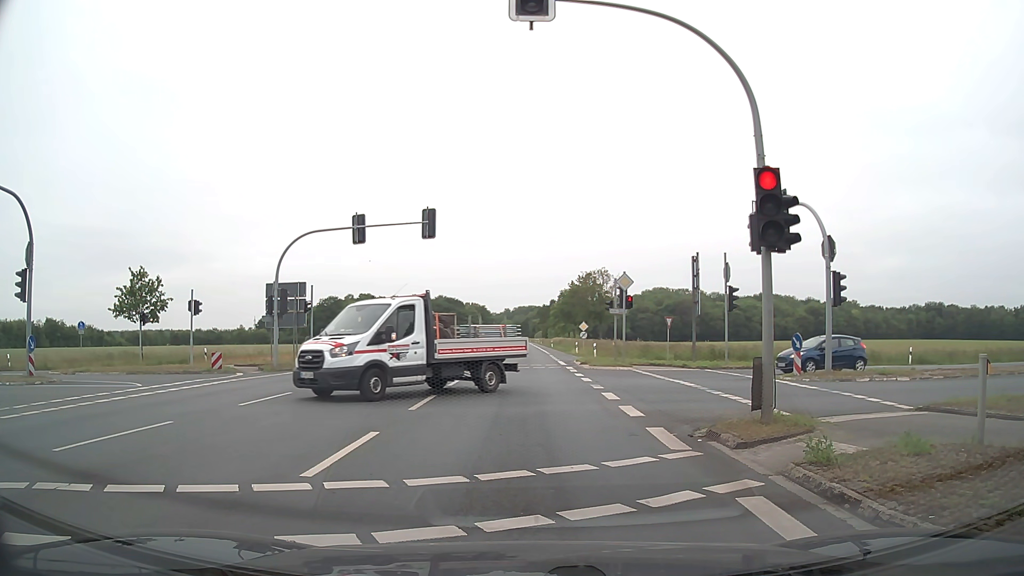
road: primary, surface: asphalt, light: Day
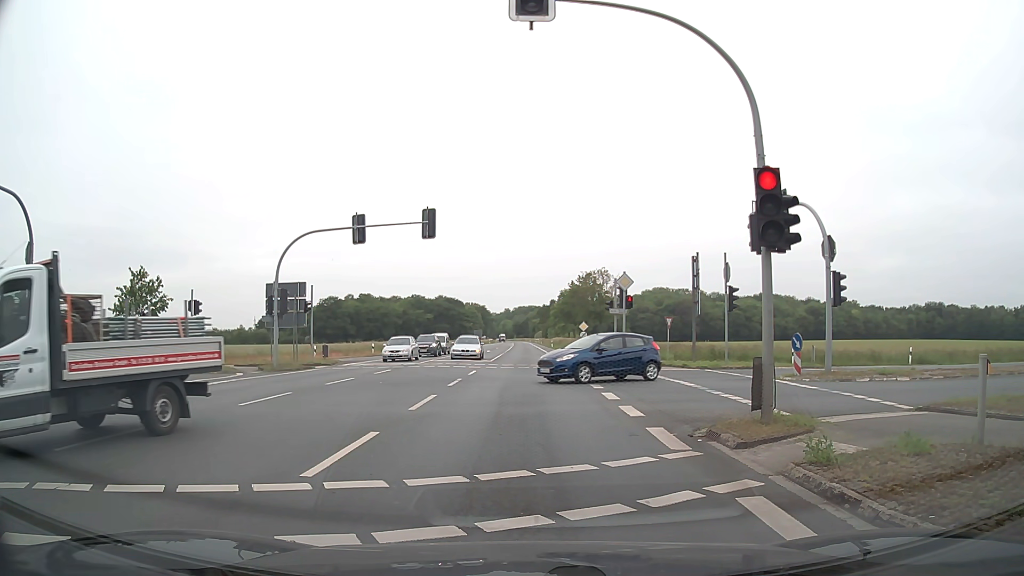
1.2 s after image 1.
(0.0, 0.0) m; 0°
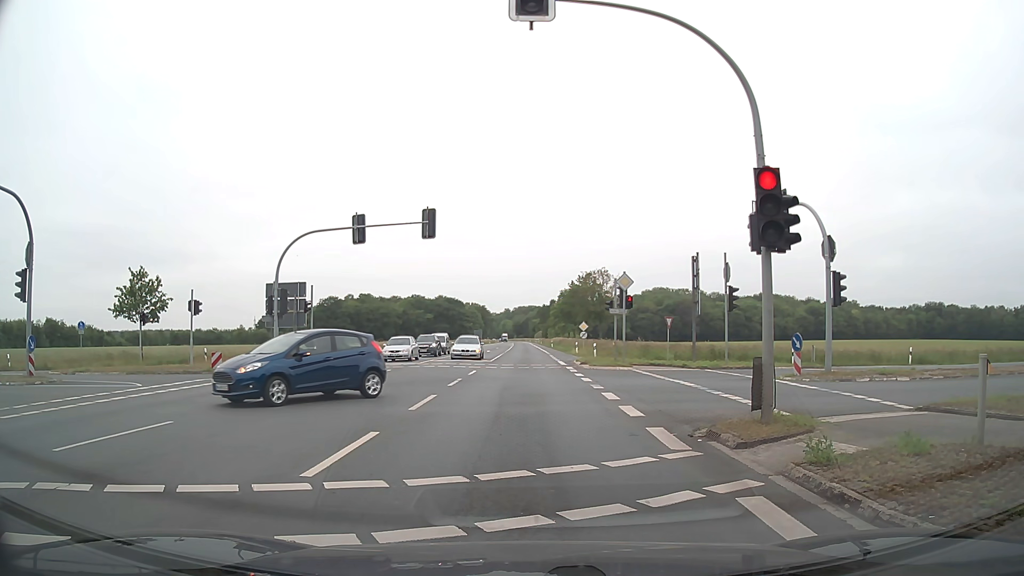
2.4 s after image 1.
(0.0, 0.0) m; 0°
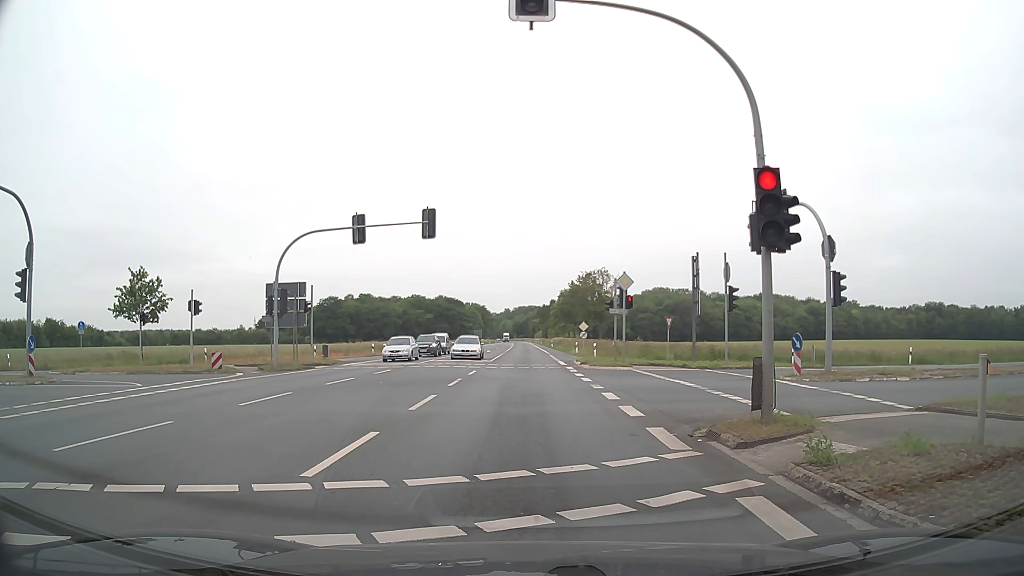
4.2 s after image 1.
(0.0, 0.0) m; 0°
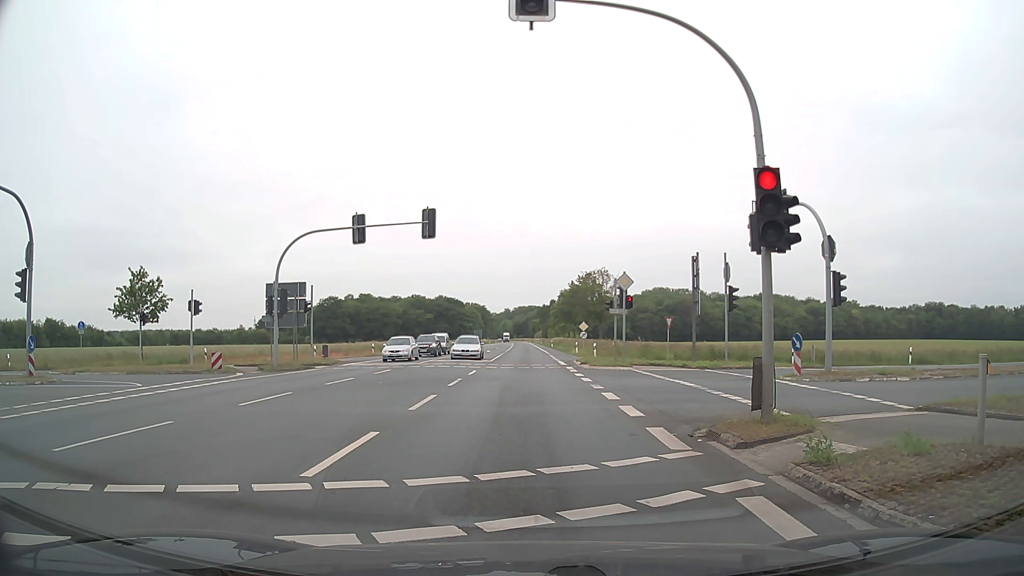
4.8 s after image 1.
(0.0, 0.0) m; 0°
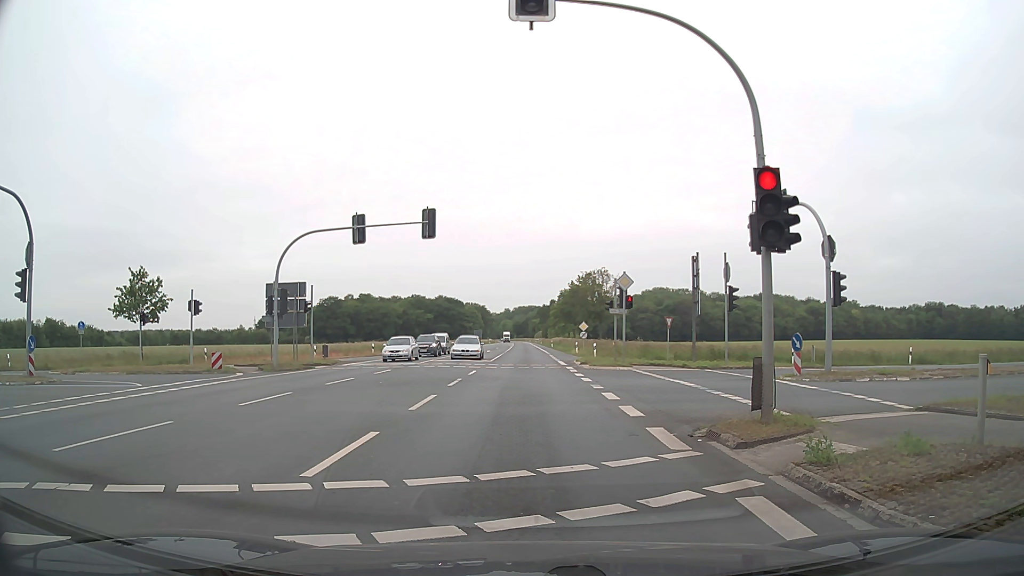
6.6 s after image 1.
(0.0, 0.0) m; 0°
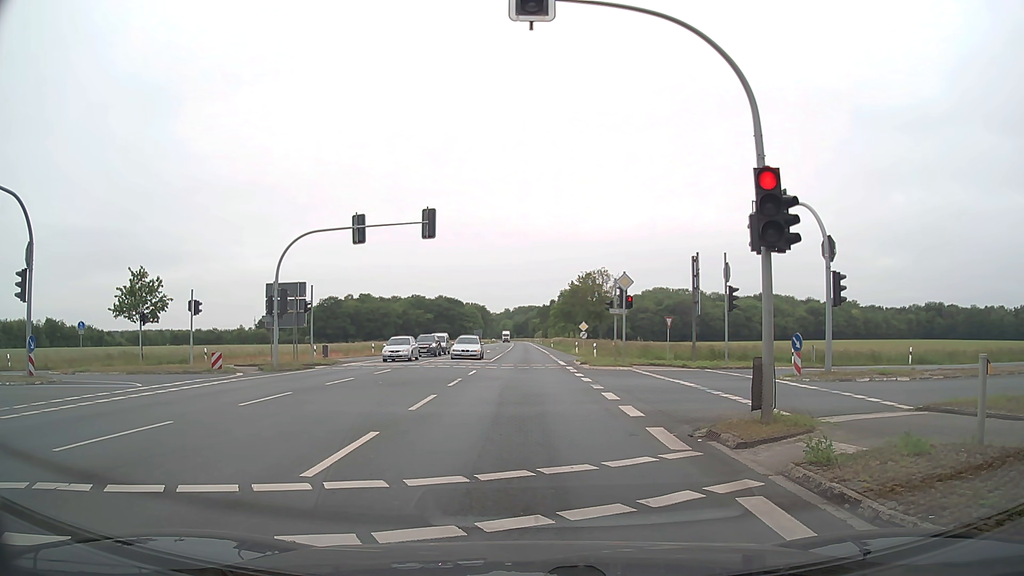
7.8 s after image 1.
(0.0, 0.0) m; 0°
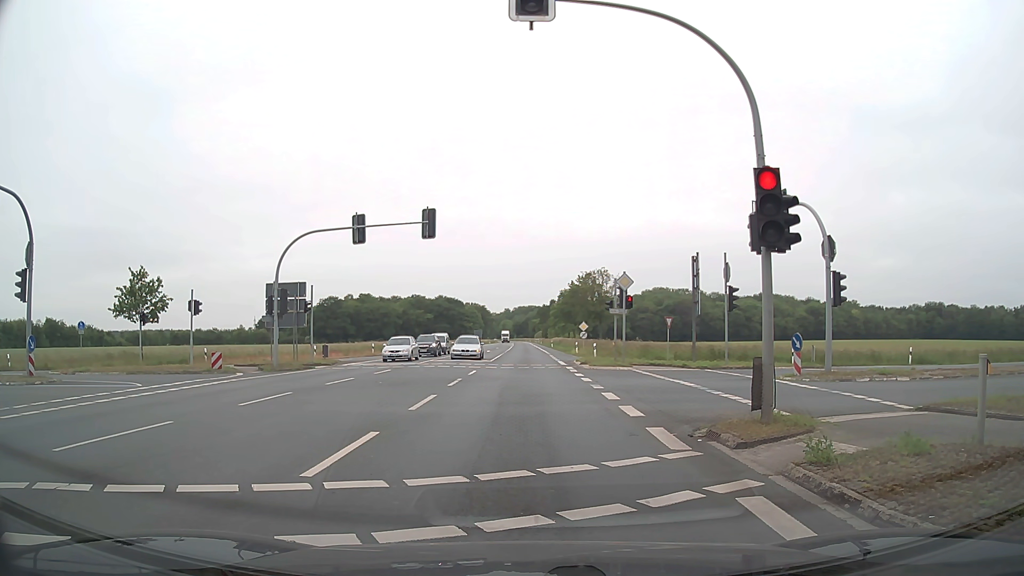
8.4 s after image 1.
(0.0, 0.0) m; 0°
